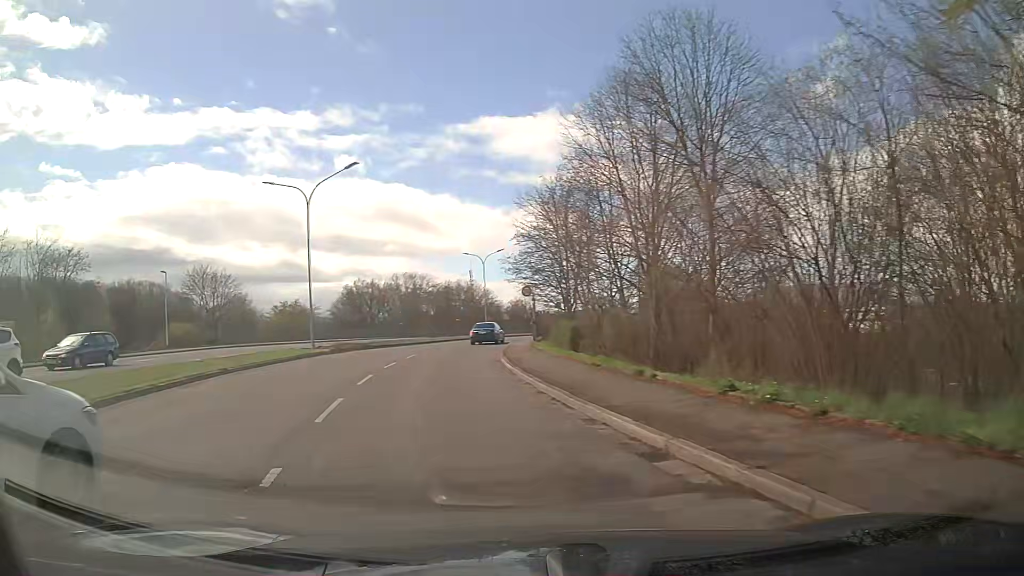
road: primary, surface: asphalt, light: Day
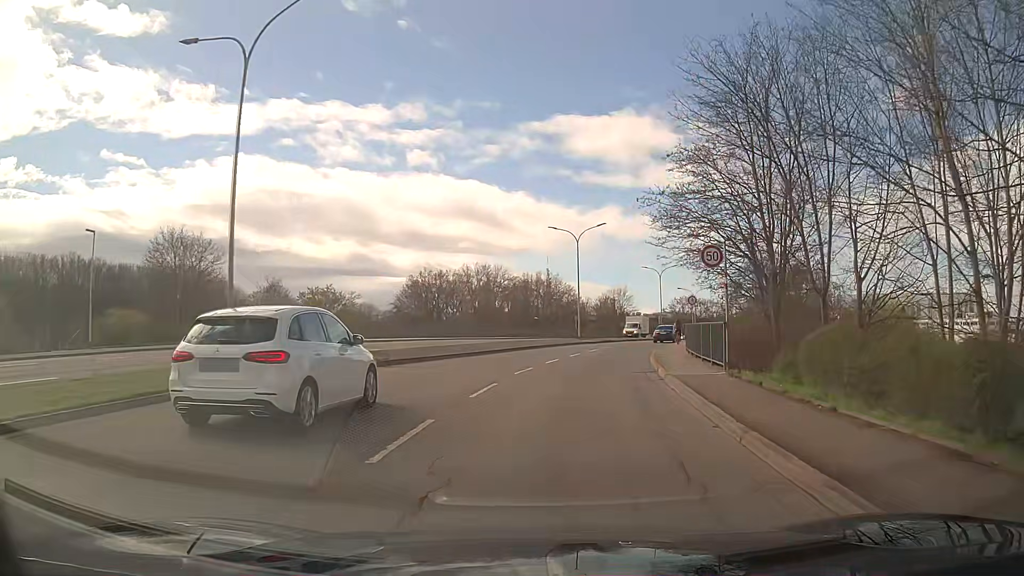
(-3.0, +21.2) m; -8°
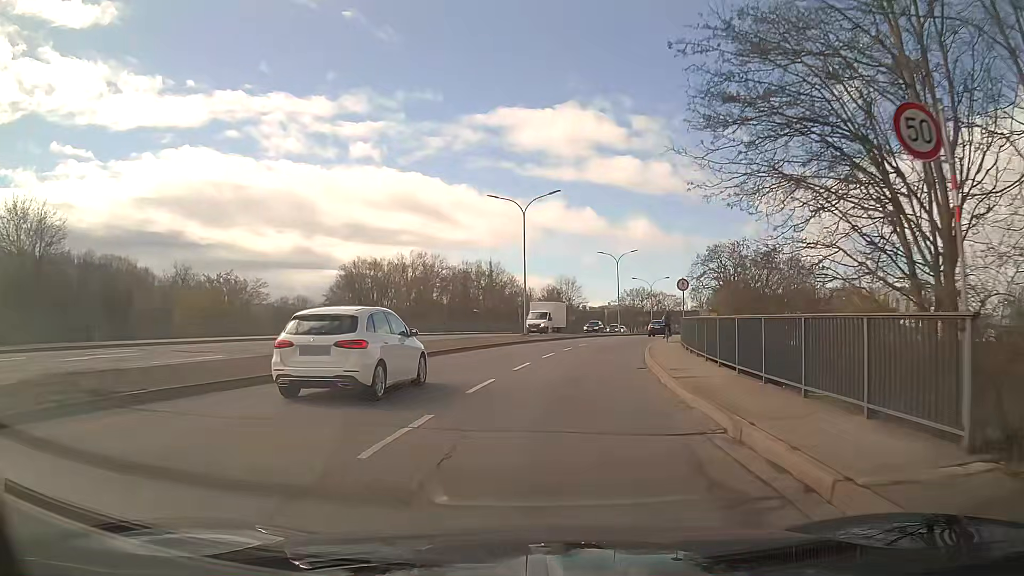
(+0.6, +12.1) m; +5°
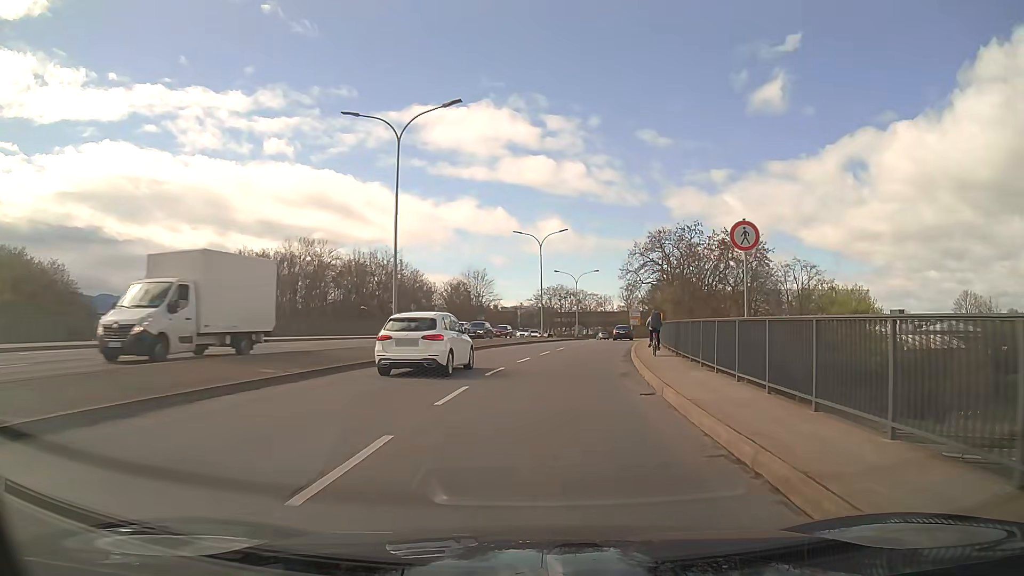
(+1.4, +19.5) m; +8°
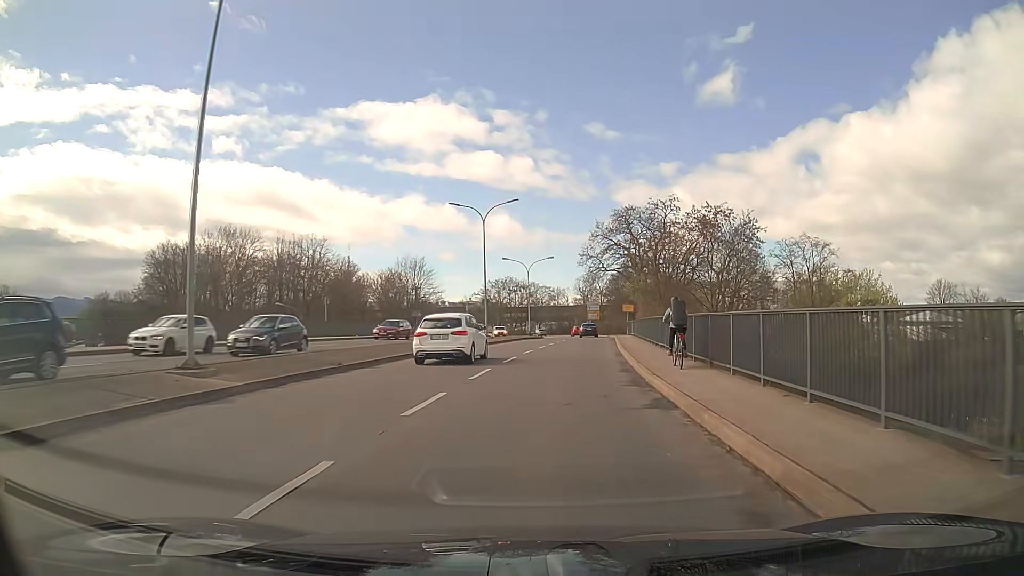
(+0.5, +13.4) m; +4°
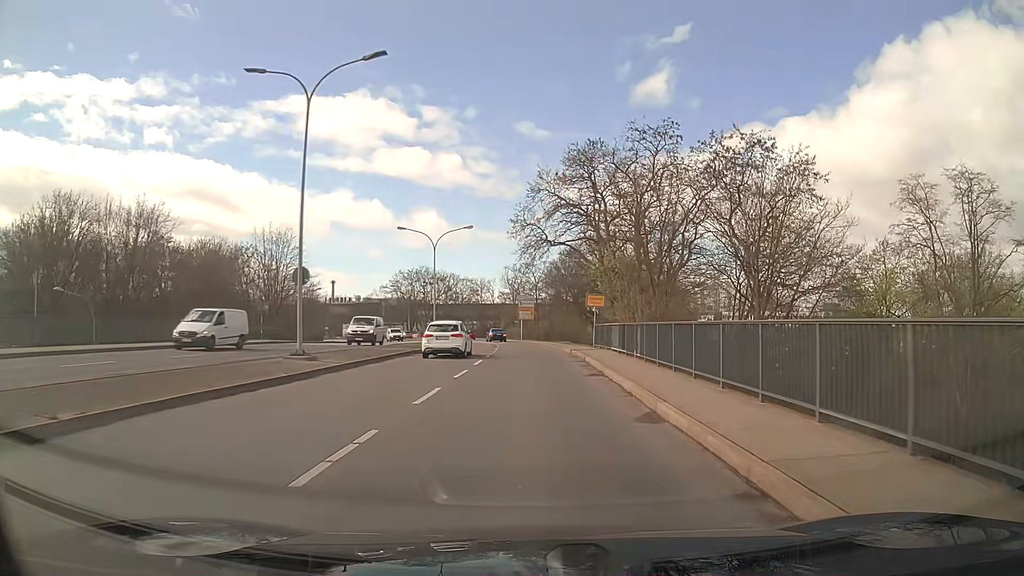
(+1.5, +27.7) m; +6°
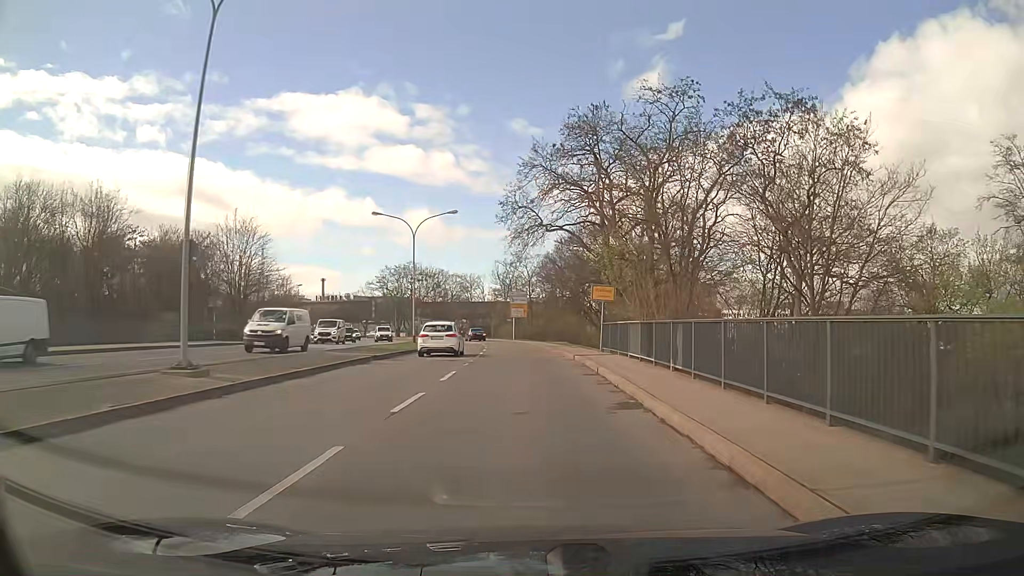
(+0.1, +7.2) m; +1°
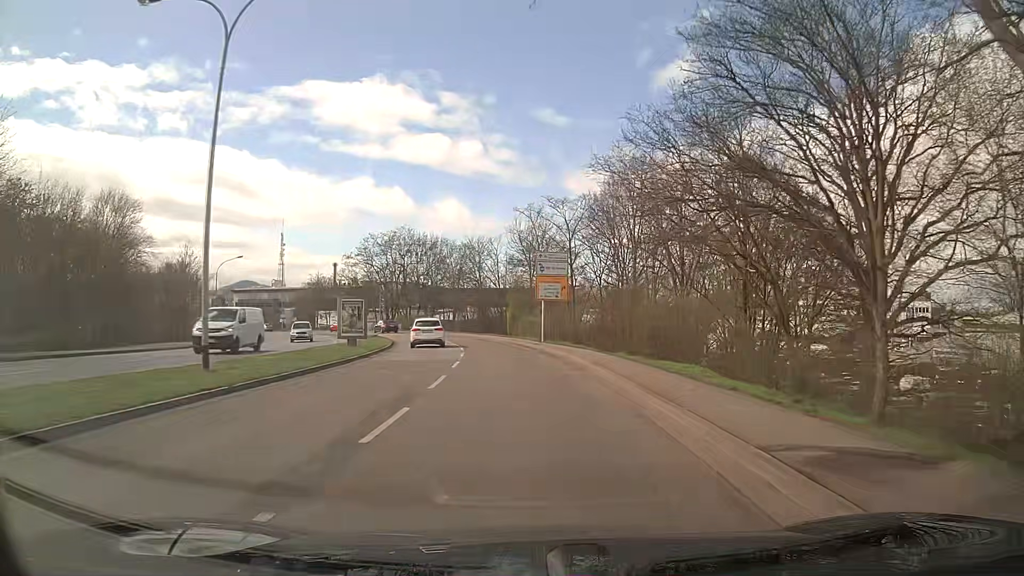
(-0.8, +36.8) m; -3°
(0, +10) (0, +20) (-1, +30) (-2, +40) (-4, +50) (-7, +59) (-10, +69) (-14, +78) (-19, +86) (-25, +94) m
